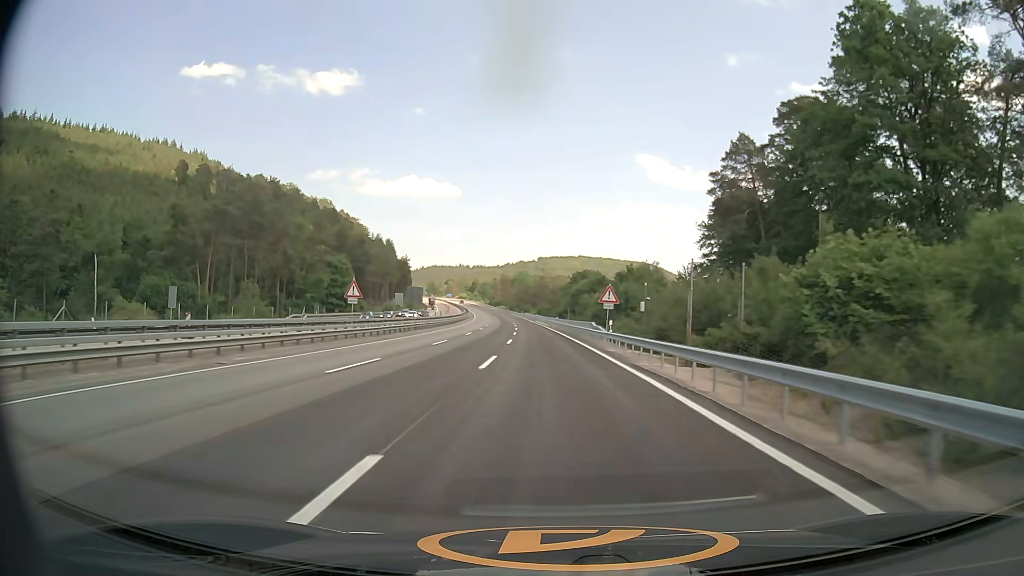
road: motorway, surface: asphalt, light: Day
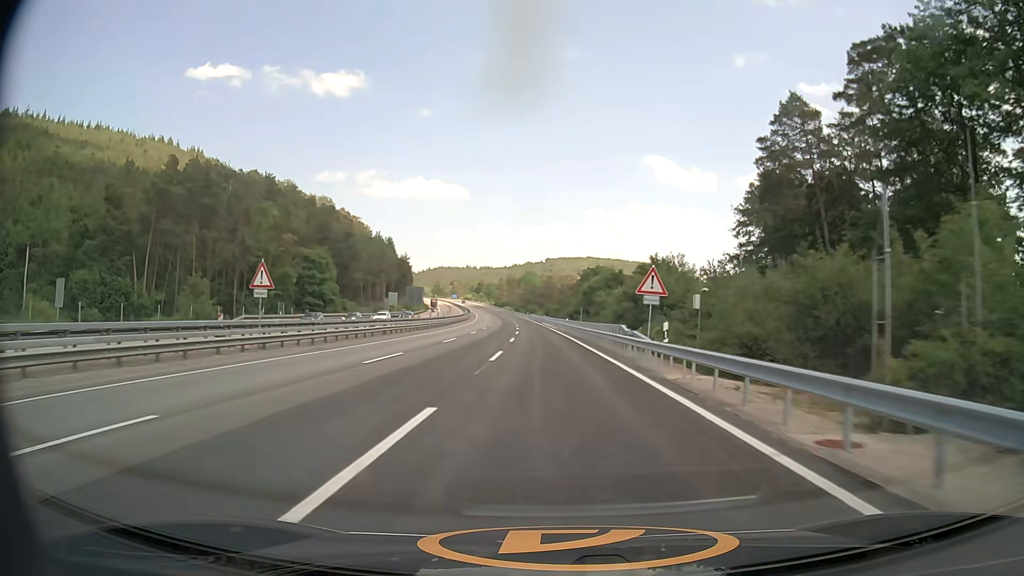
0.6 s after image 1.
(-0.1, +14.0) m; -1°
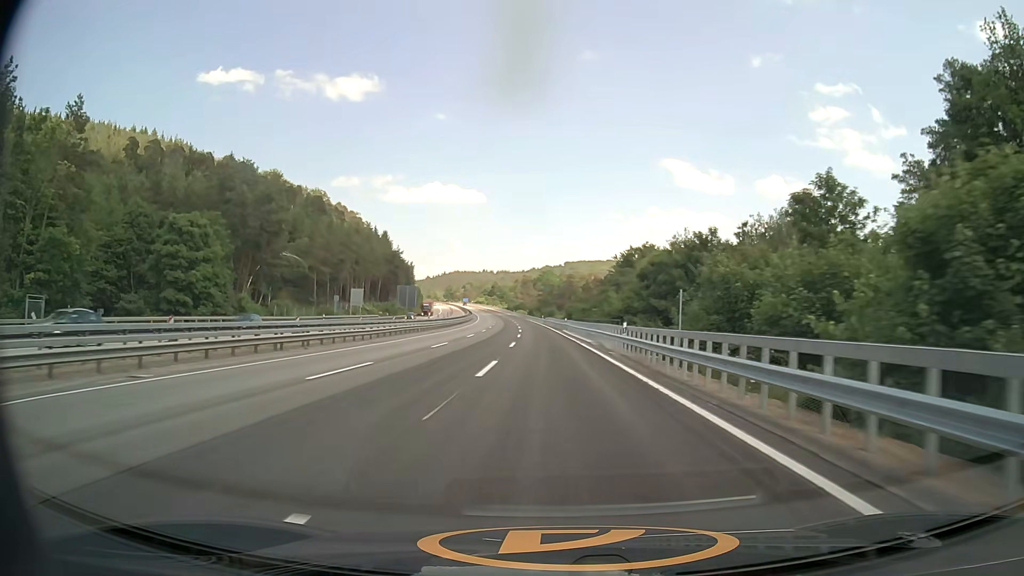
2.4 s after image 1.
(-0.6, +41.2) m; -2°
(0, +10) (0, +20) (0, +30) (0, +40) (-1, +50) (-1, +60) (-1, +70) (-2, +80) (-2, +90) (-3, +100) m
